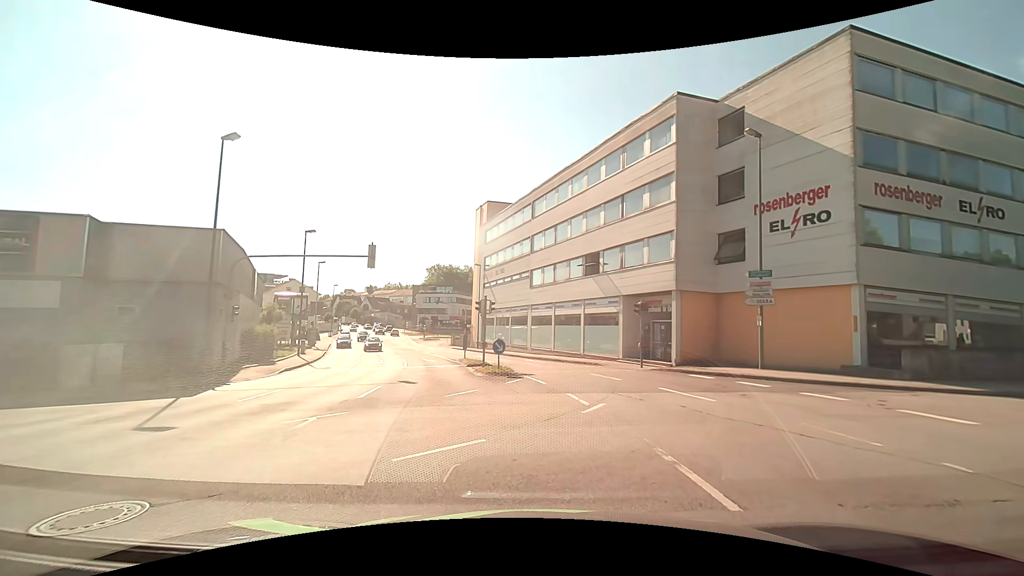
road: tertiary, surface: asphalt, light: Day
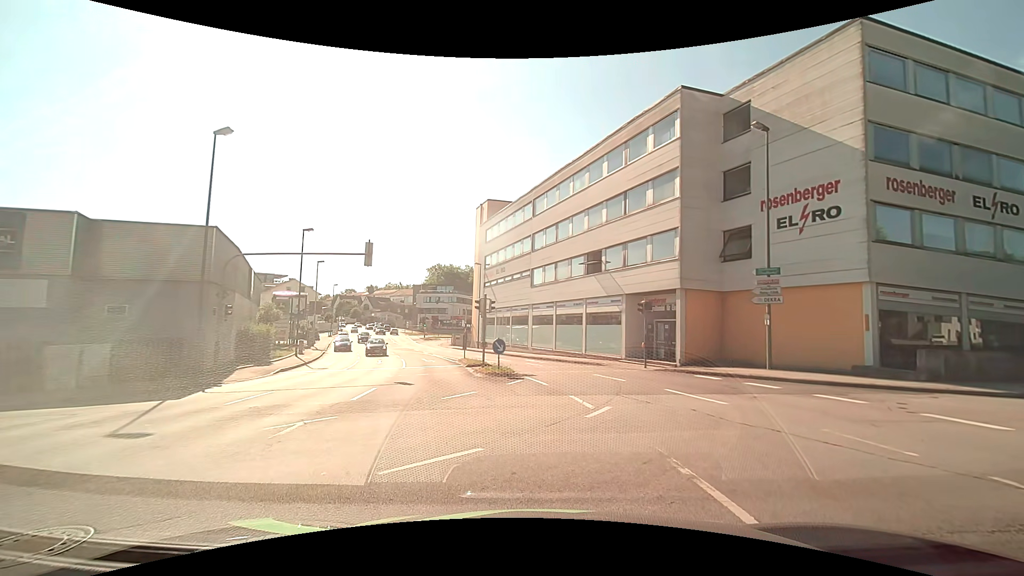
(0.0, +0.6) m; 0°
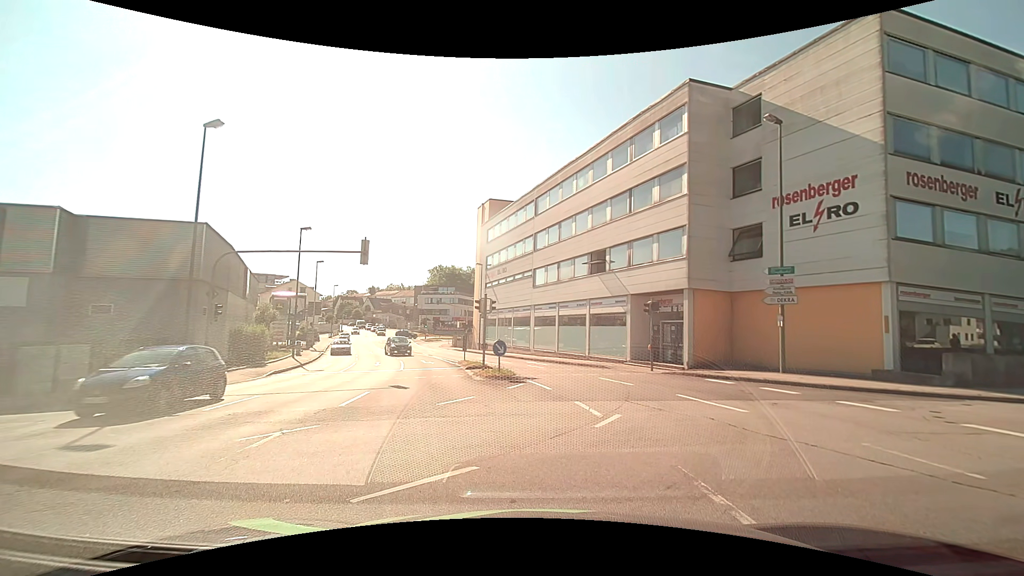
(0.0, +0.9) m; 0°
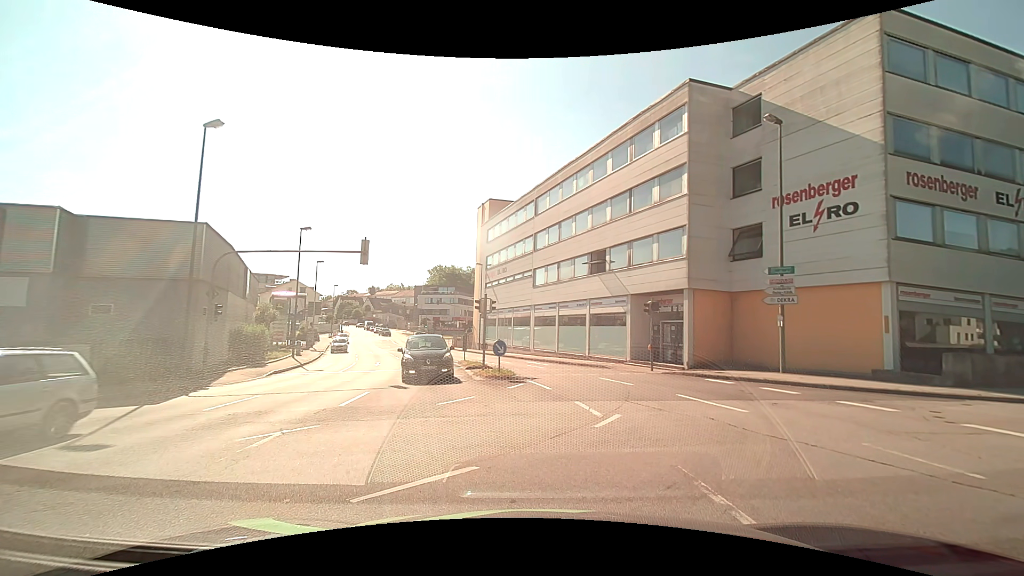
(0.0, 0.0) m; 0°
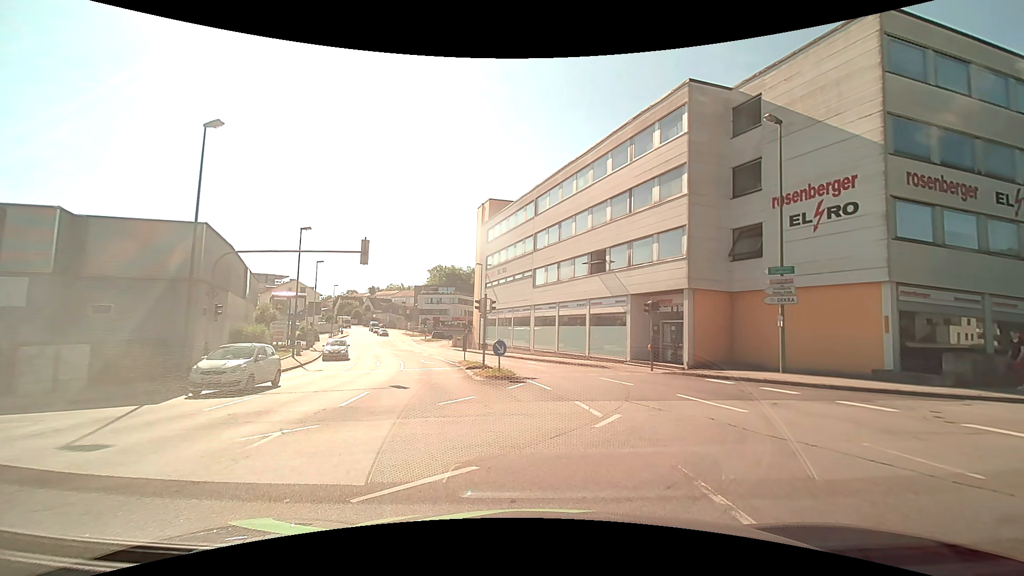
(0.0, 0.0) m; 0°
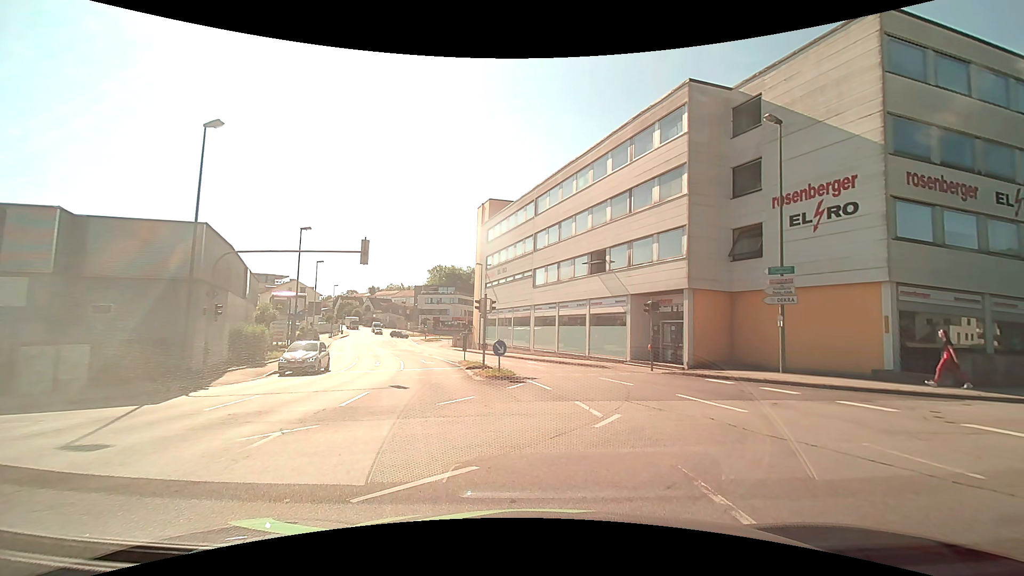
(0.0, 0.0) m; 0°
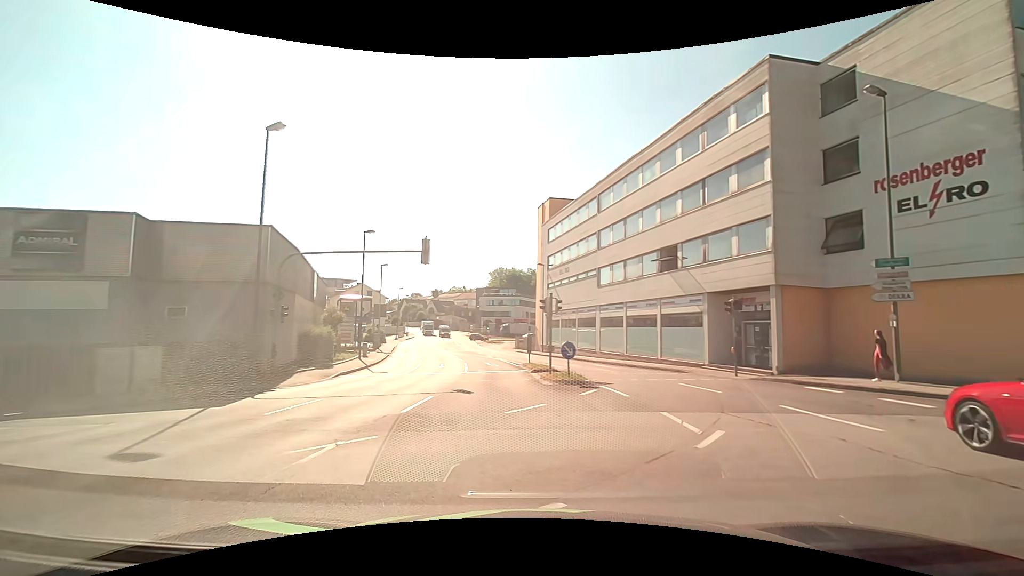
(0.0, +1.2) m; -6°
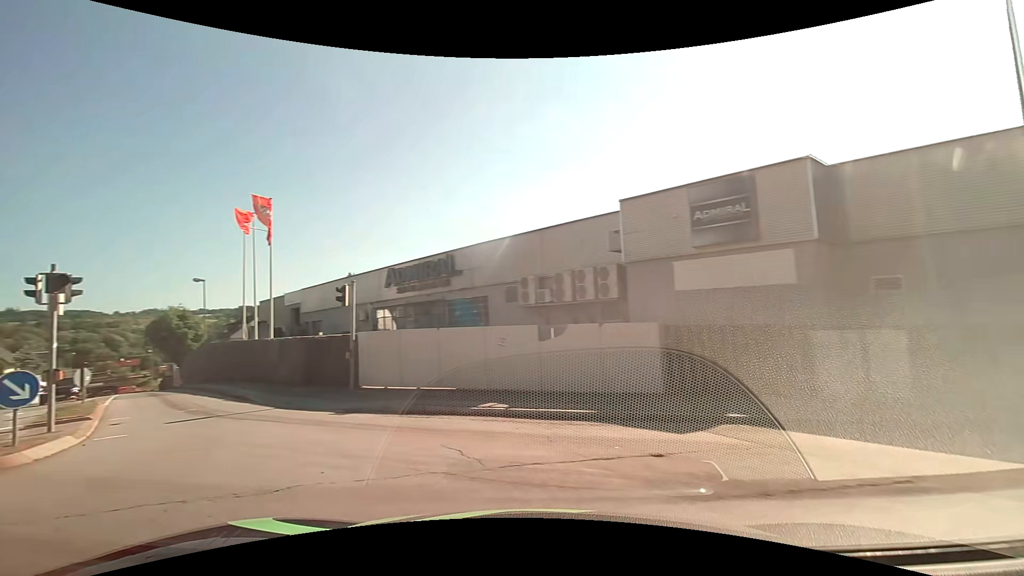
(-3.9, +6.1) m; -63°
(-4, +9) (-11, +16) (-18, +23) (-25, +30) (-32, +38) (-39, +45) (-46, +52) (-53, +59) (-60, +66) (-67, +73) m
